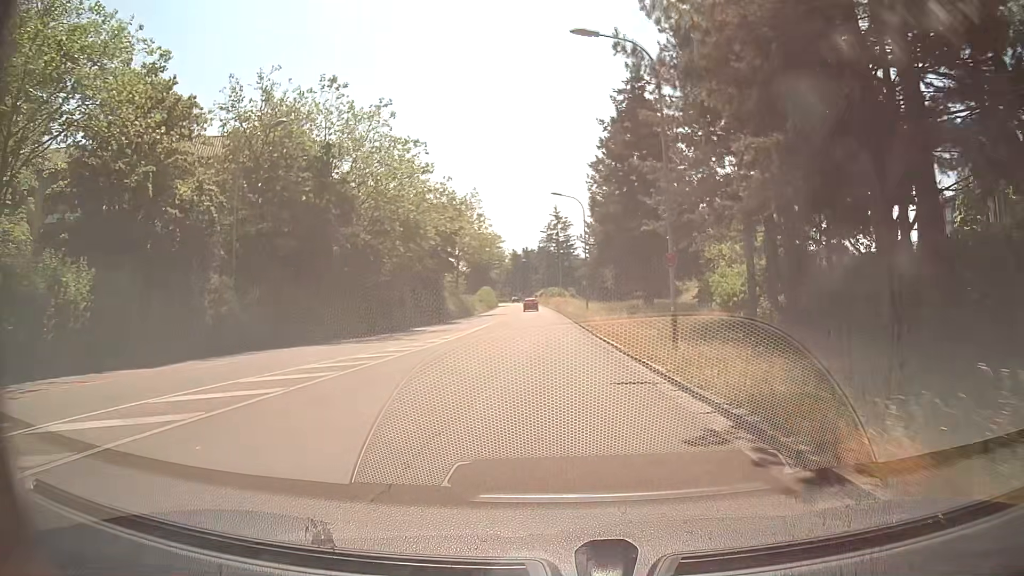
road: tertiary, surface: asphalt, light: Day
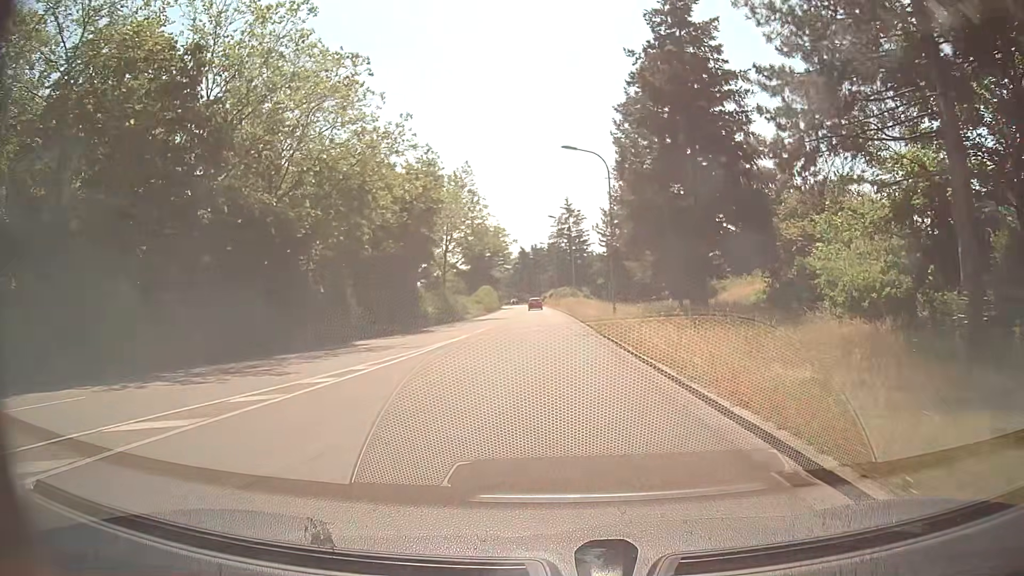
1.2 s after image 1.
(-0.1, +15.0) m; -1°
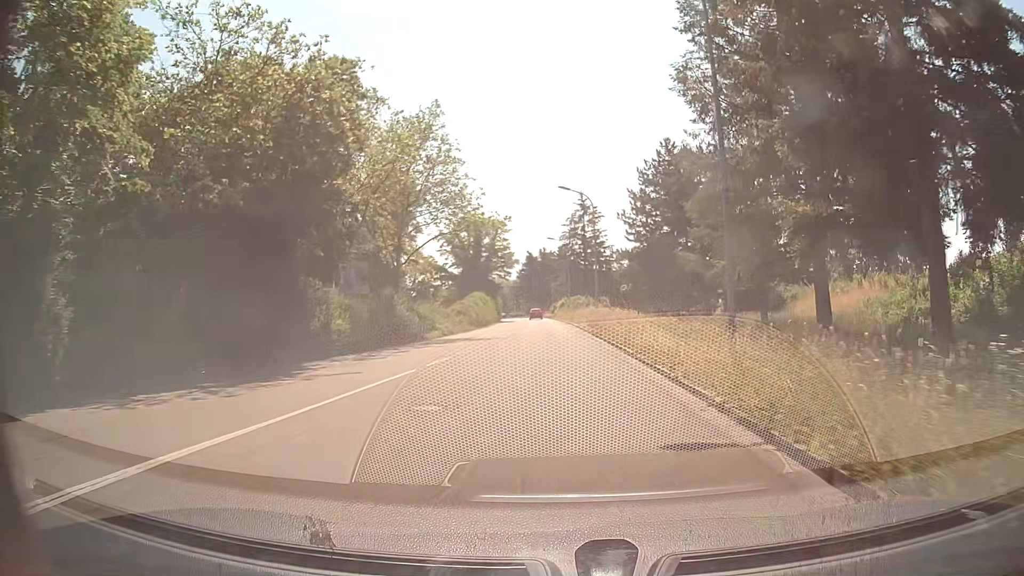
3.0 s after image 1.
(-0.2, +21.1) m; 0°
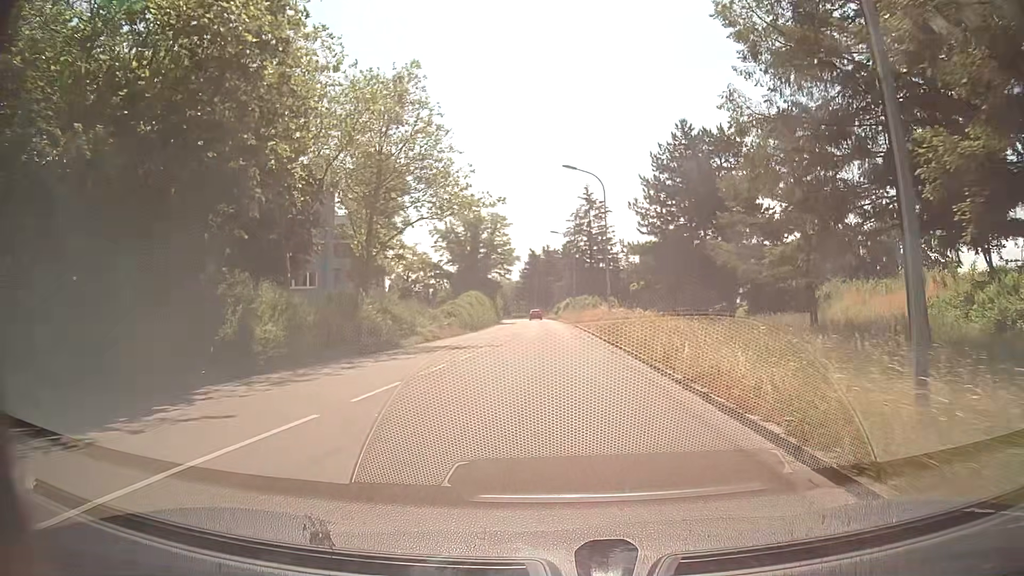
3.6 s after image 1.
(0.0, +6.9) m; 0°
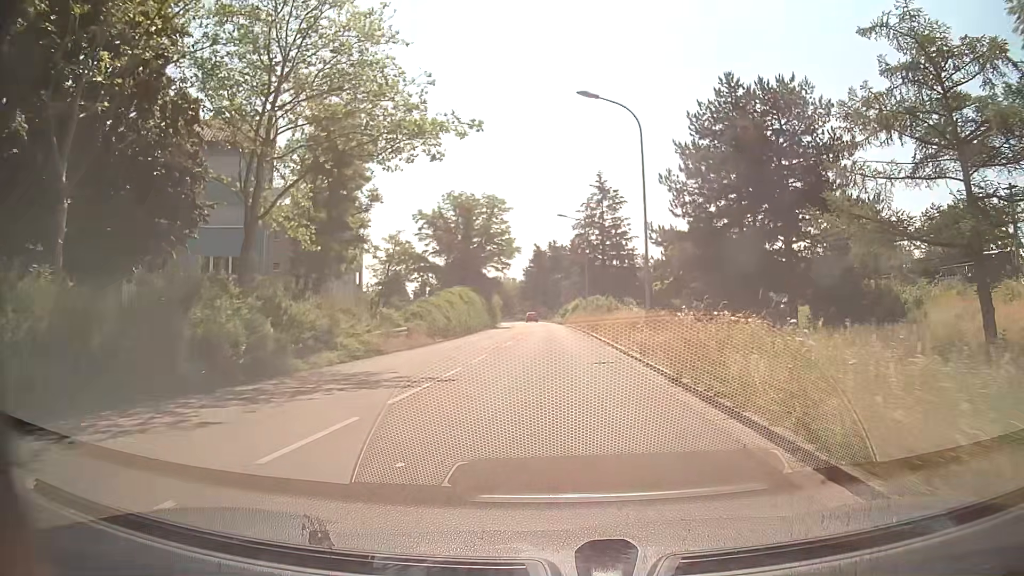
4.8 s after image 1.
(-0.1, +13.5) m; -1°
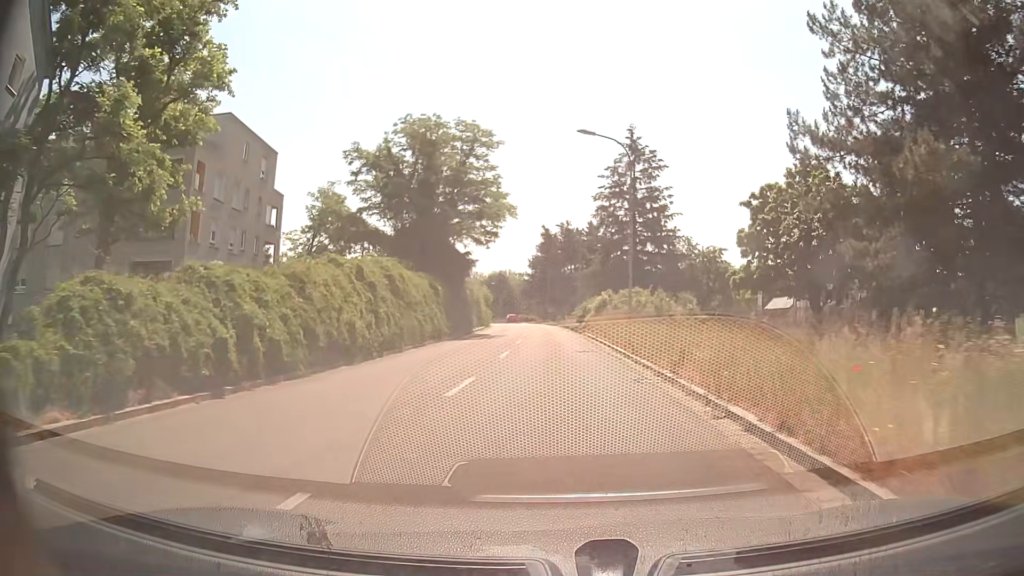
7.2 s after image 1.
(+0.1, +26.4) m; +1°
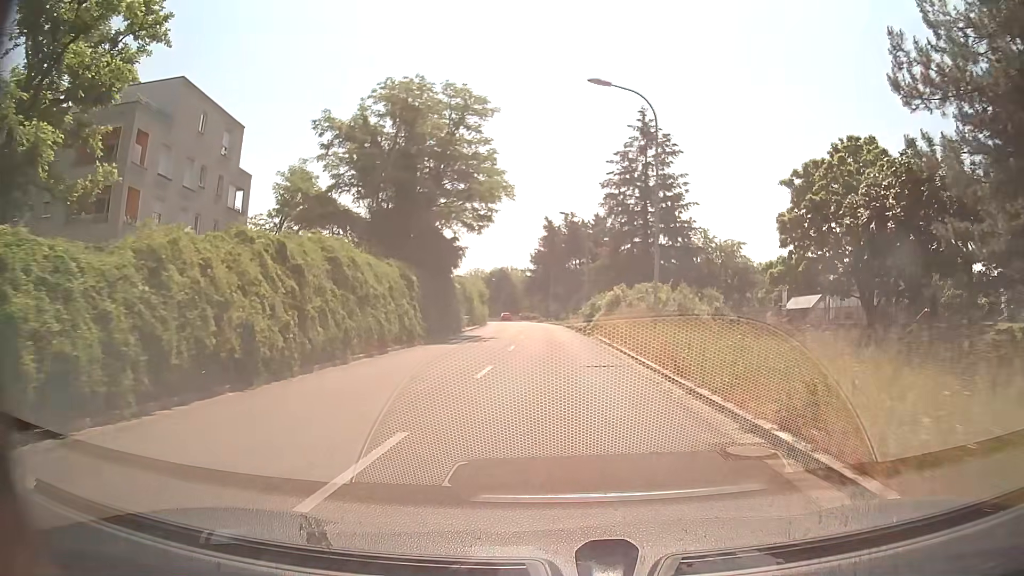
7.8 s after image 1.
(-0.1, +6.6) m; -1°
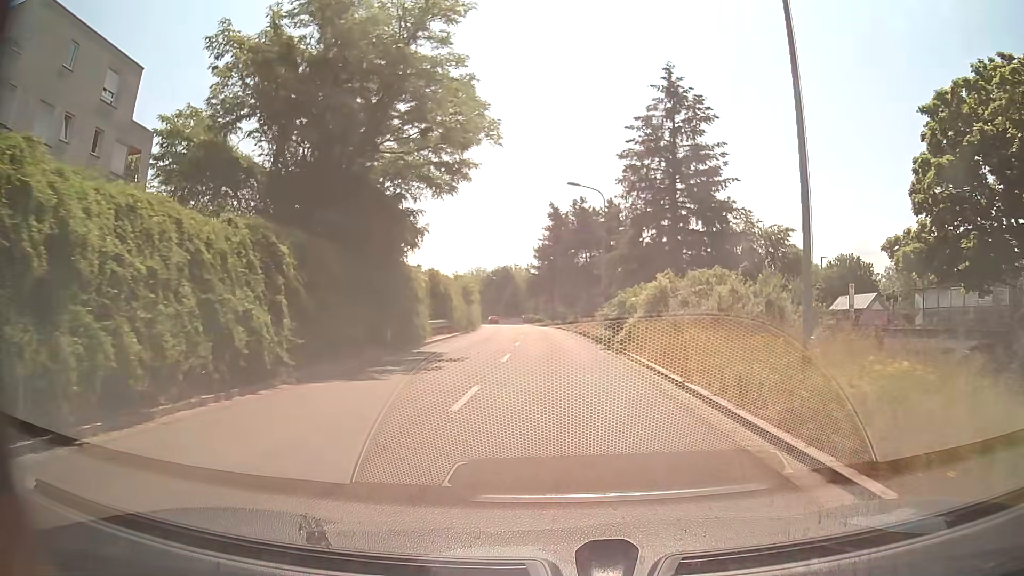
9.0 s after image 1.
(0.0, +13.3) m; 0°
